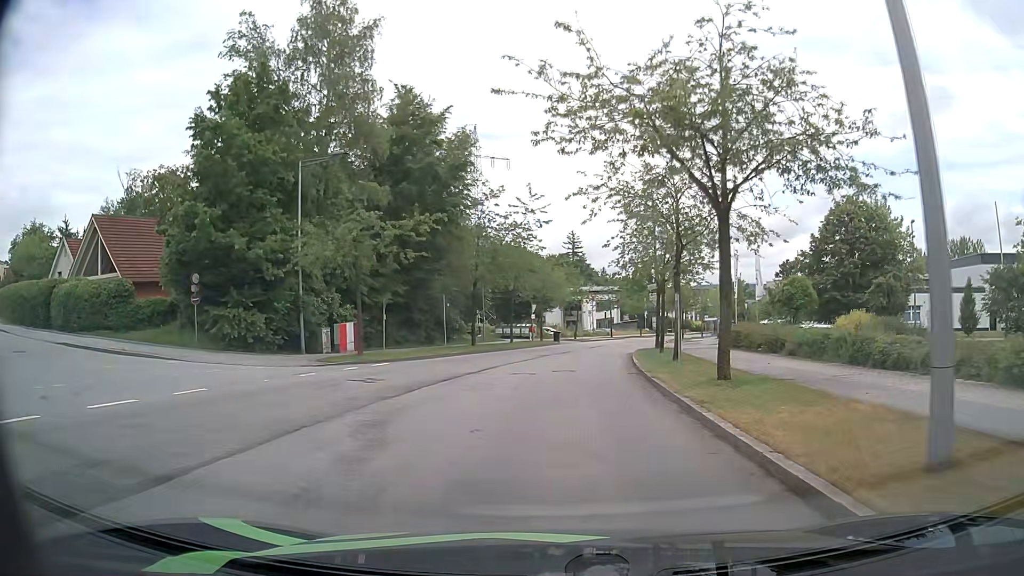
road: residential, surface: asphalt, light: Day
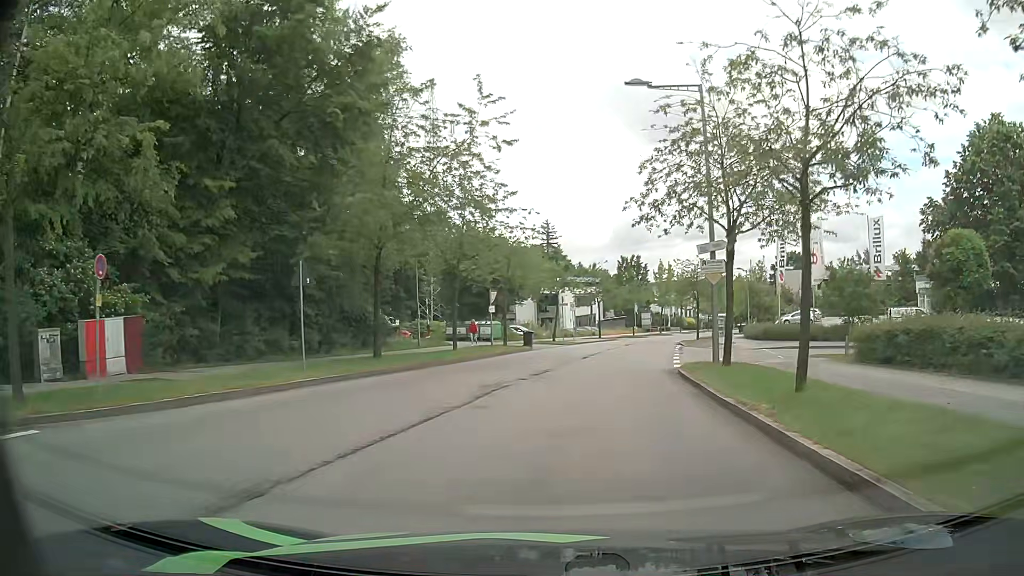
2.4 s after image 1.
(+0.4, +18.4) m; +2°
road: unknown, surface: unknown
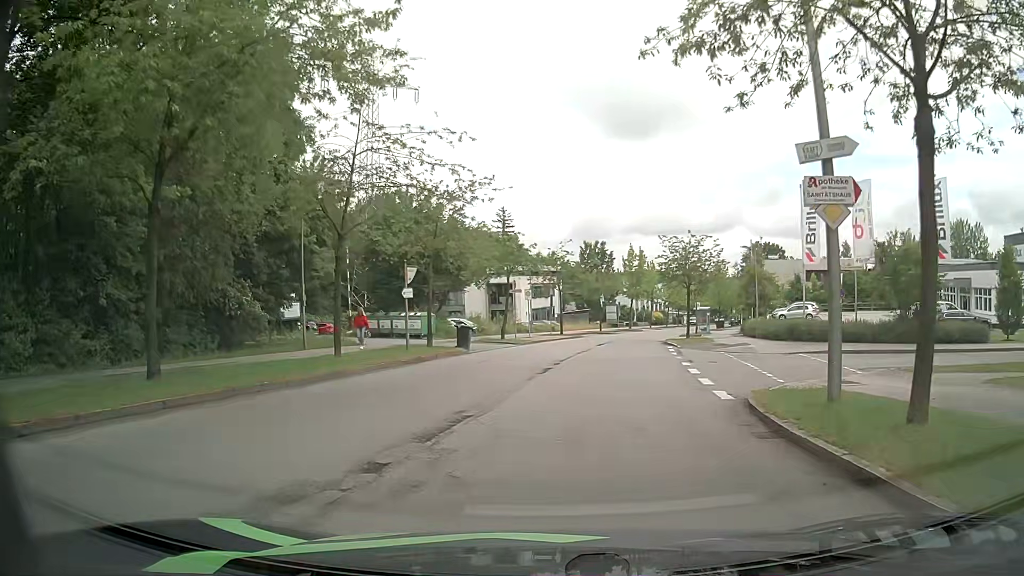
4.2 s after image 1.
(+0.4, +11.6) m; +3°
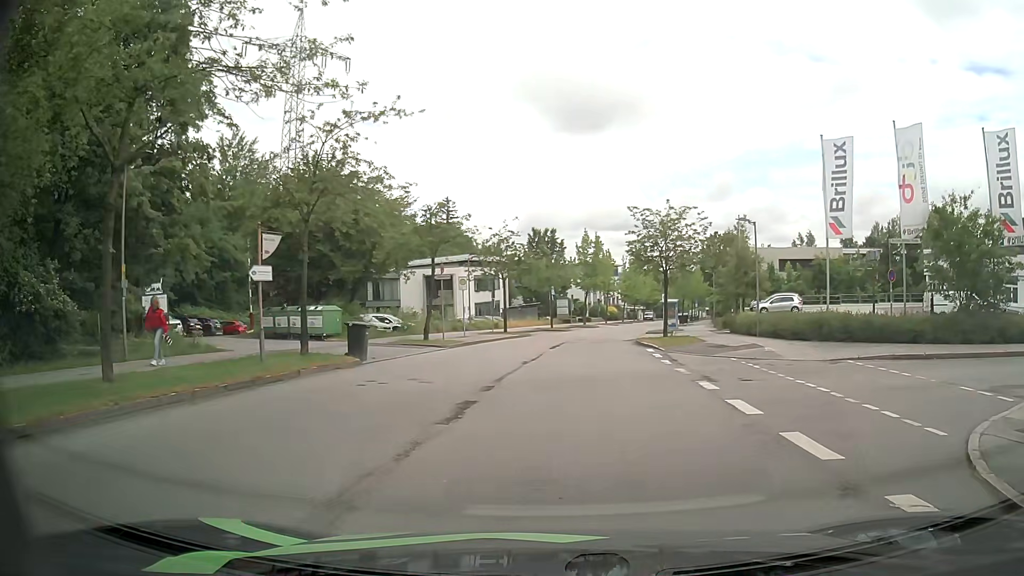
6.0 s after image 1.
(+0.4, +8.8) m; +5°
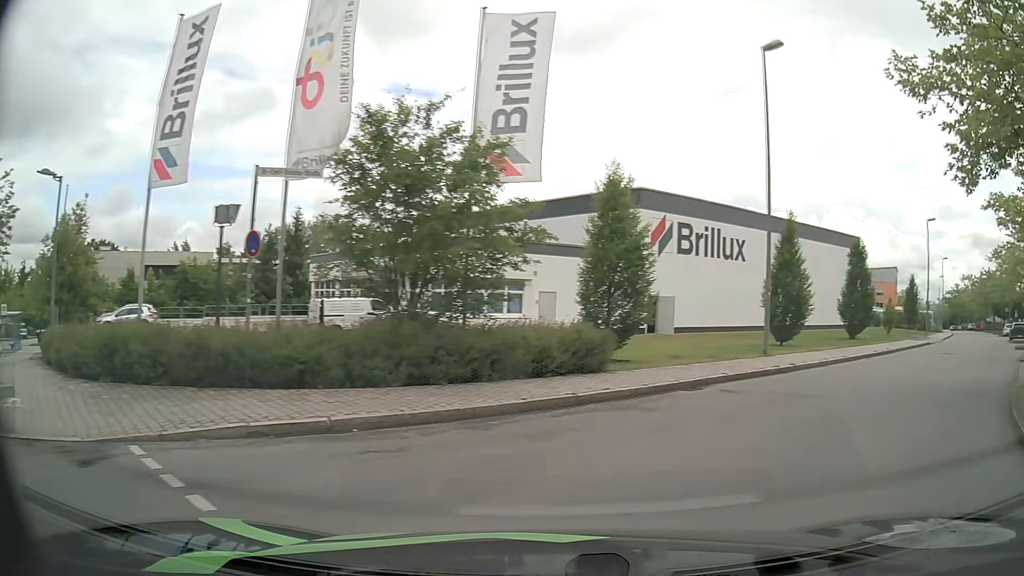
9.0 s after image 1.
(+4.6, +11.2) m; +53°
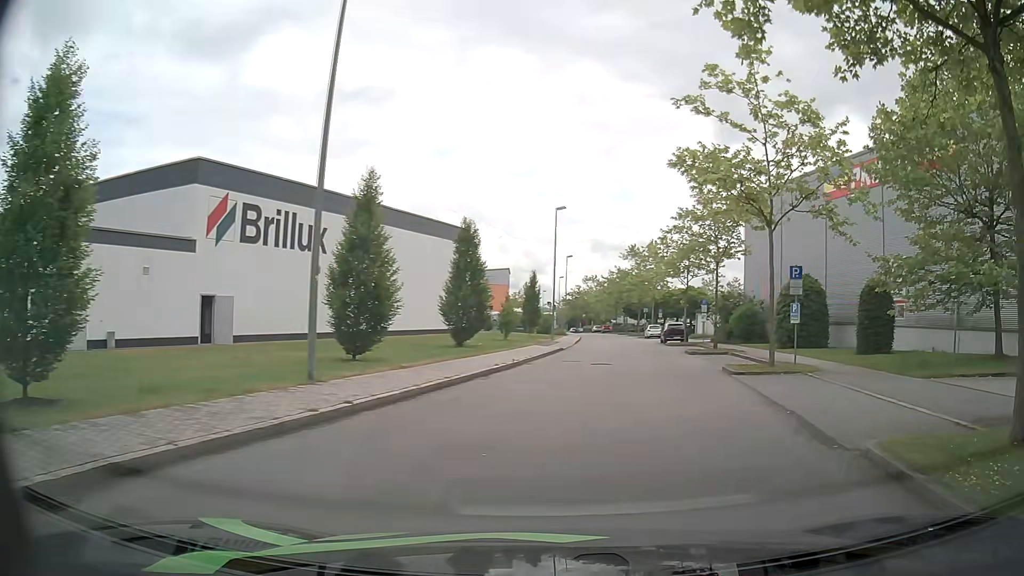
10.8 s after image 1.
(+2.7, +8.2) m; +34°
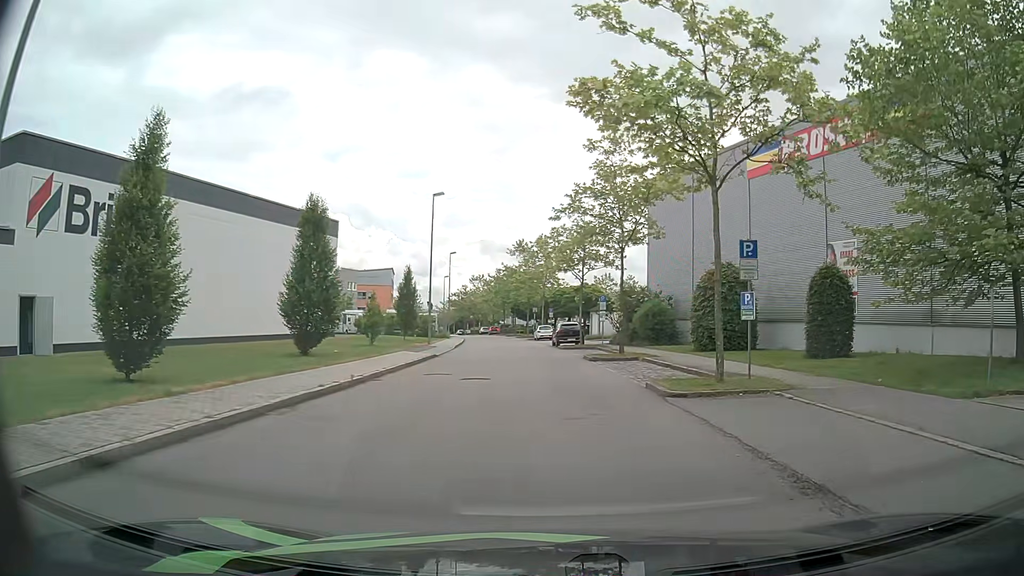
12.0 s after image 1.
(+0.6, +6.3) m; +9°
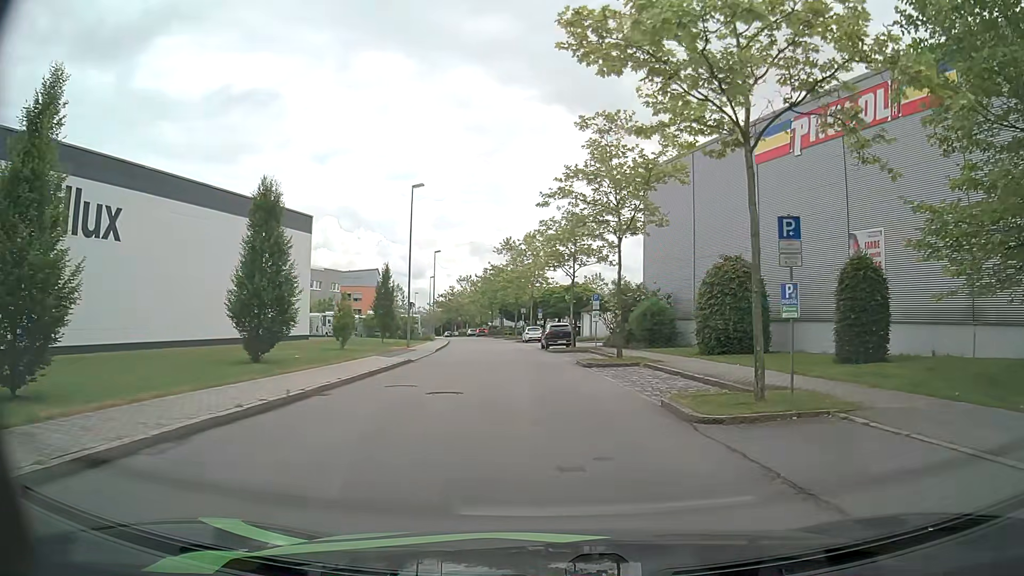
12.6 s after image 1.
(0.0, +3.4) m; +2°
(0, +10) (-1, +20) (-2, +30) (-3, +40) (-4, +50) (-6, +60) (-7, +70) (-8, +80) (-10, +89) (-12, +99) m
